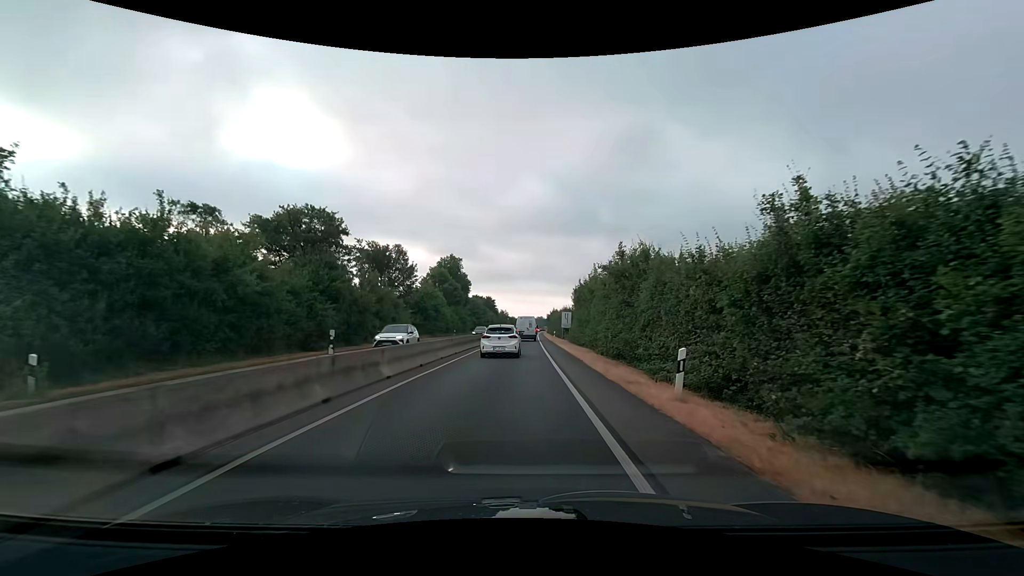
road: trunk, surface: asphalt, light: Day
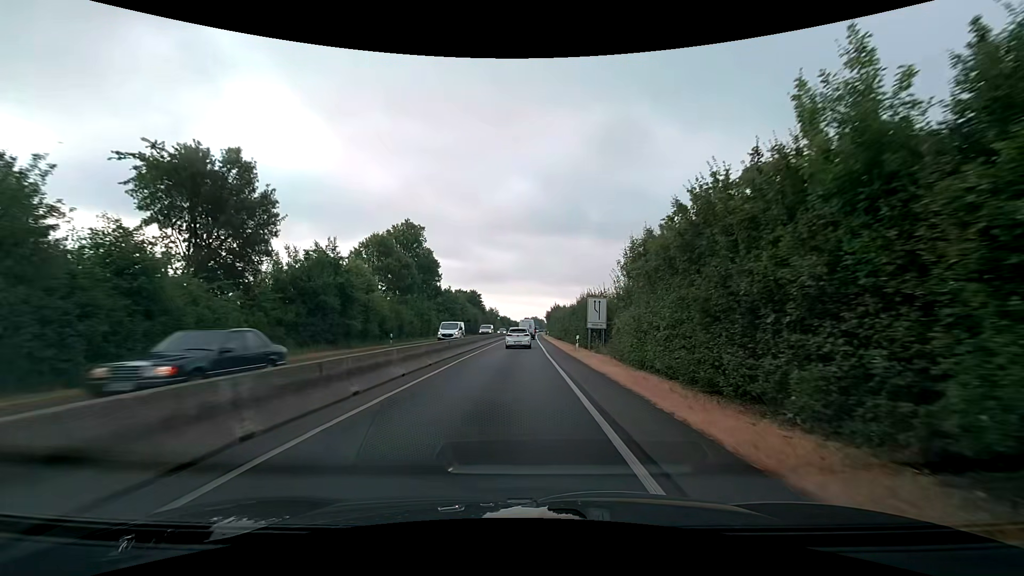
(+0.1, +31.5) m; 0°
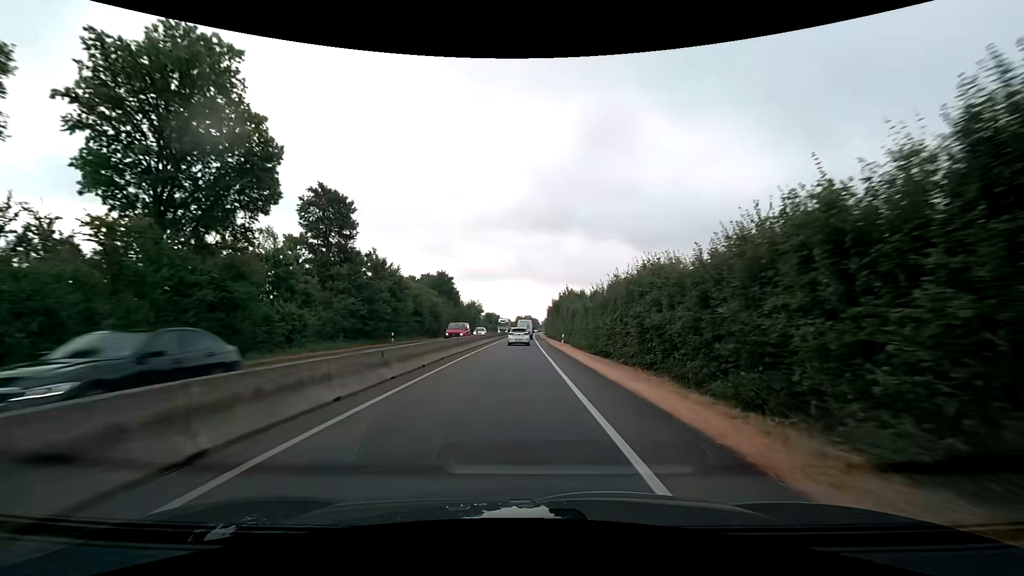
(+0.4, +41.6) m; +1°
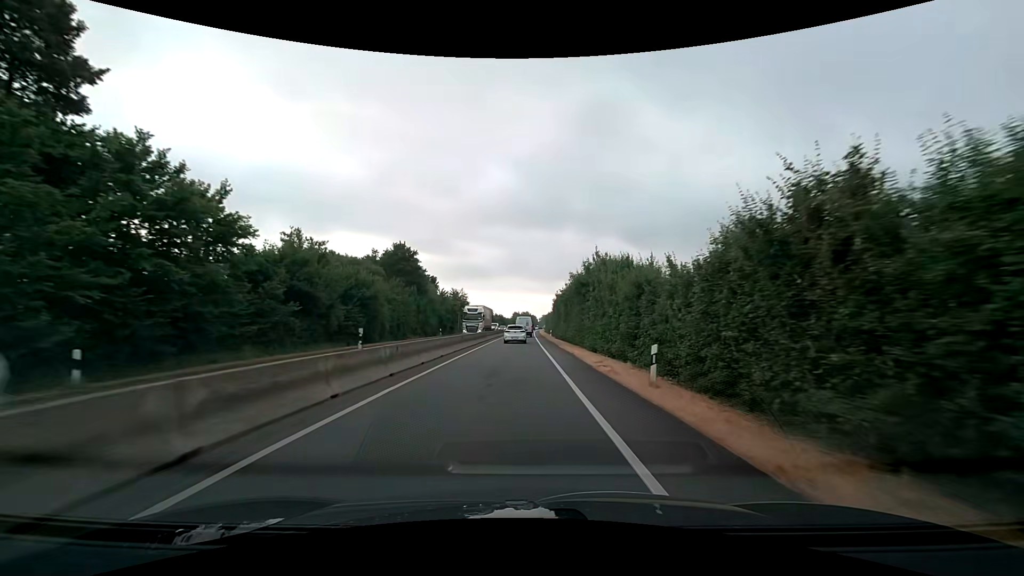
(+0.2, +28.3) m; 0°
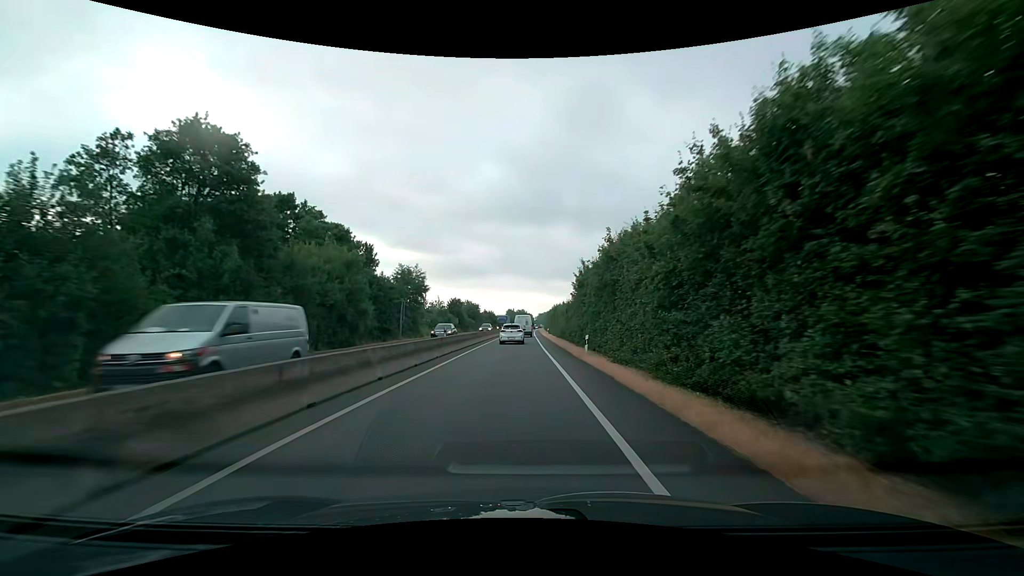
(+0.3, +37.1) m; 0°
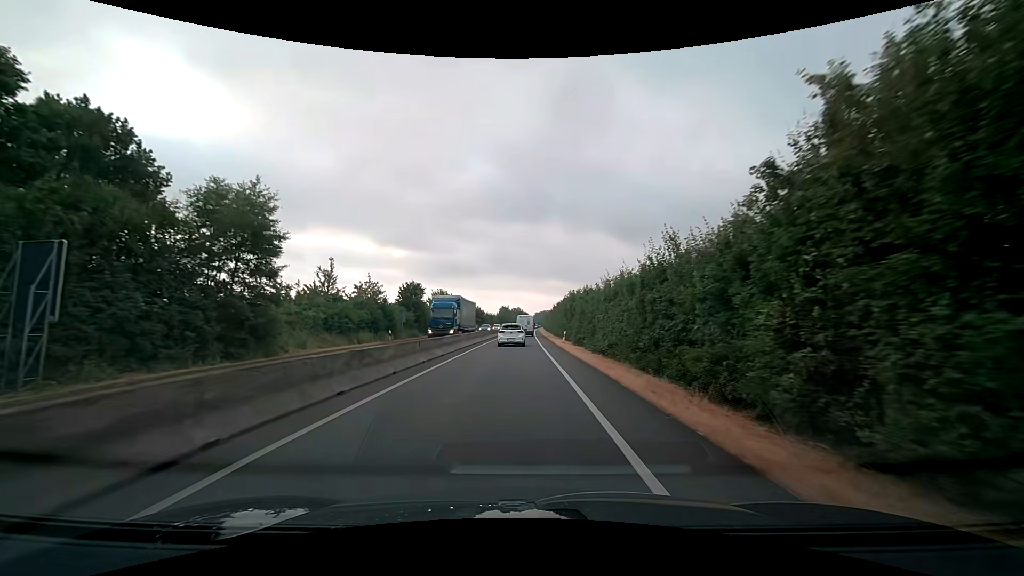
(+0.2, +34.6) m; +1°
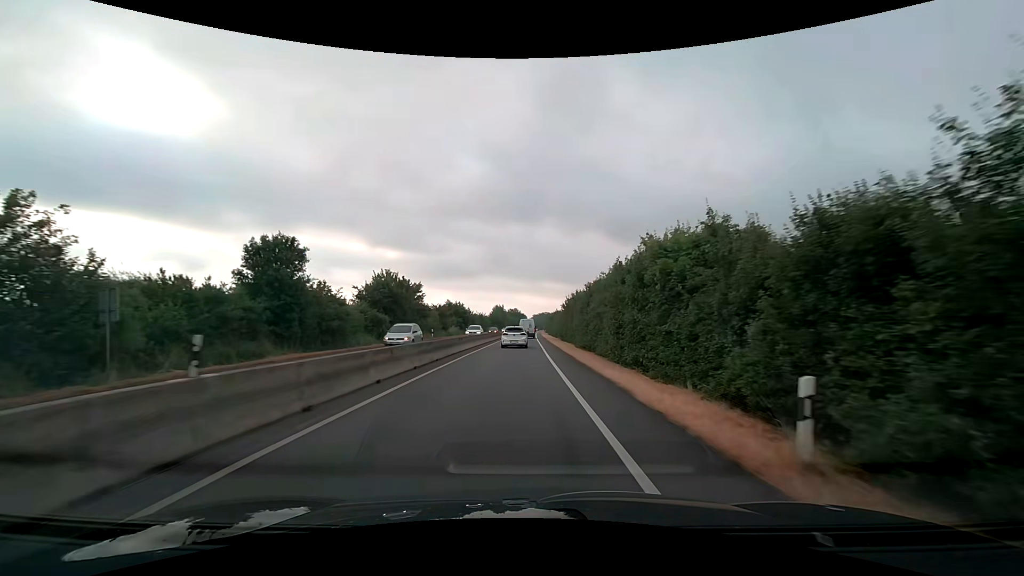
(+0.2, +33.8) m; 0°
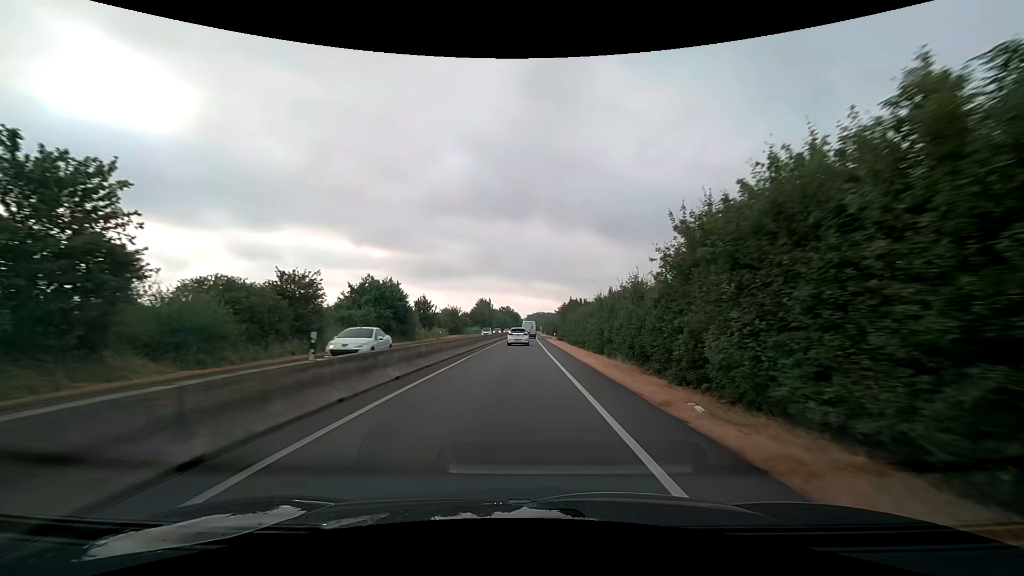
(+0.2, +47.7) m; +1°
(0, +10) (0, +20) (0, +30) (0, +40) (0, +50) (0, +60) (0, +70) (+1, +80) (+1, +90) (+1, +100) m
